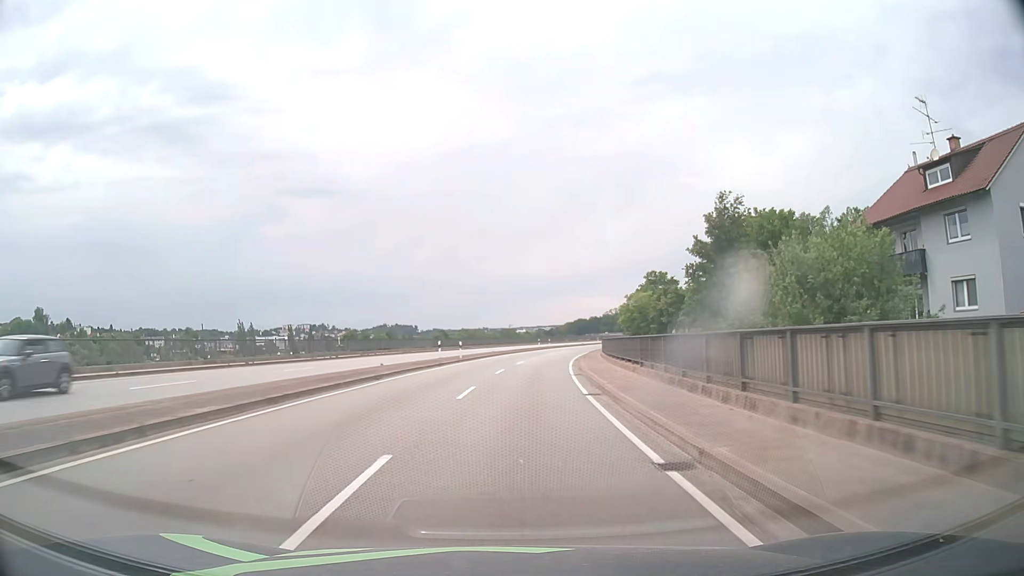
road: primary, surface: asphalt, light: Day
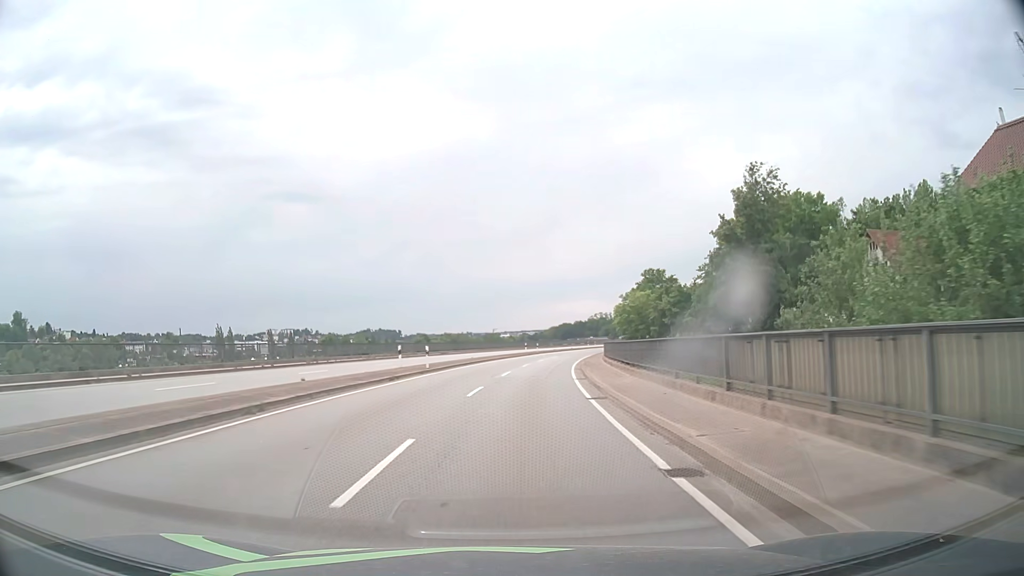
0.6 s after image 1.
(+0.2, +10.3) m; +2°
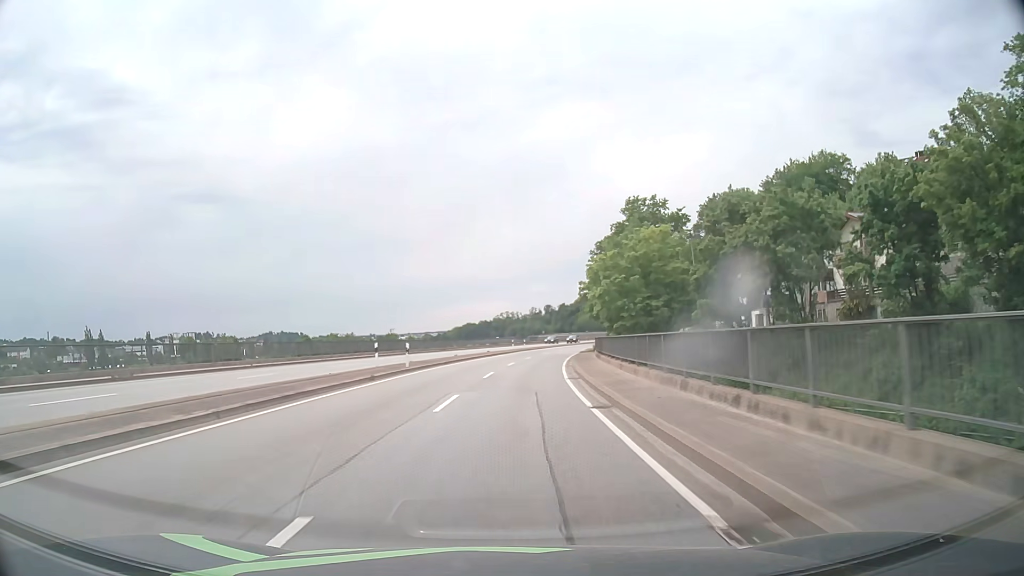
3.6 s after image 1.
(+3.4, +52.3) m; +8°
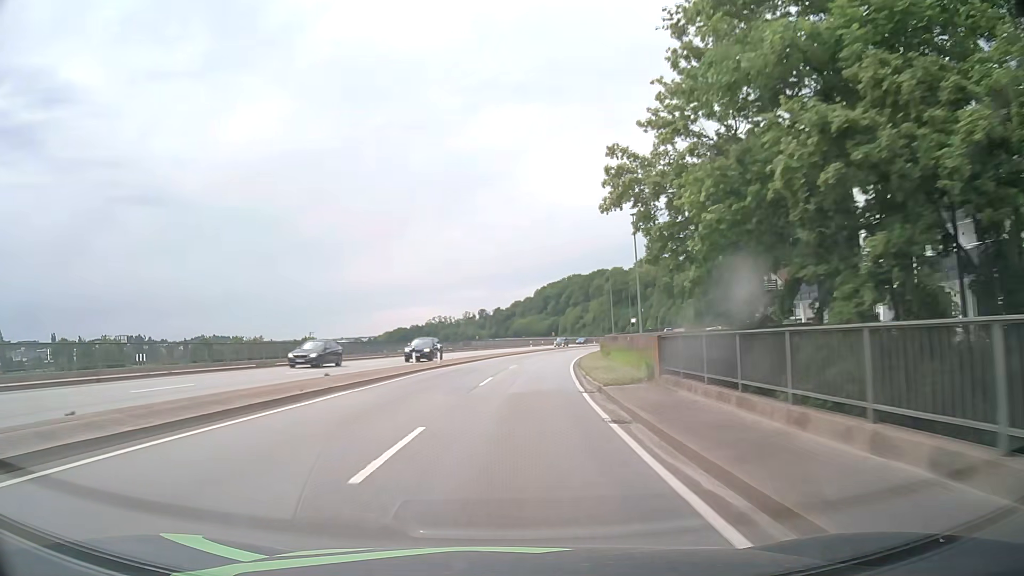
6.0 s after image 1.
(+1.8, +42.5) m; +5°
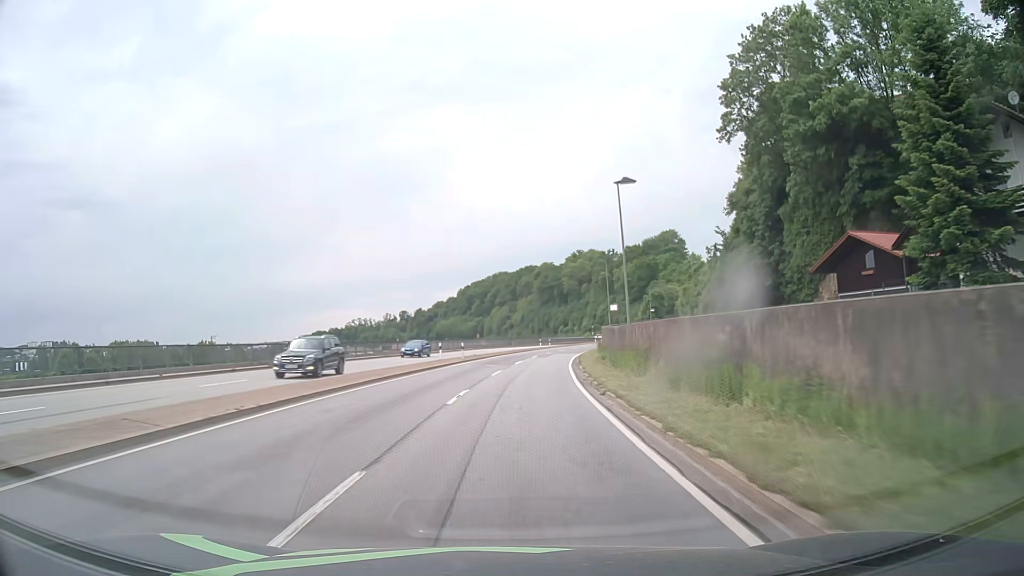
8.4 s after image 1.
(+2.5, +42.8) m; +7°
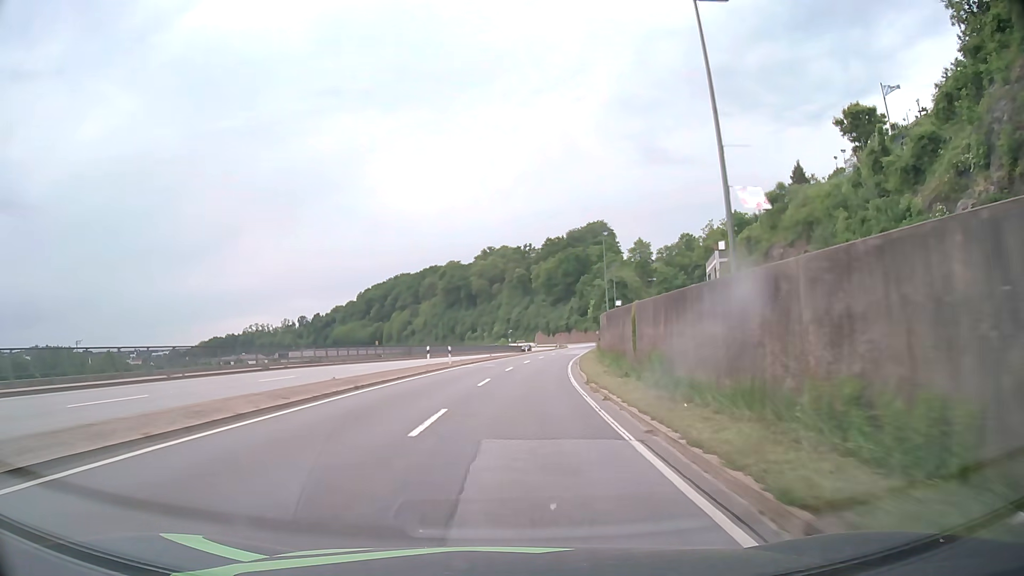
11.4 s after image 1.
(+3.3, +53.7) m; +8°
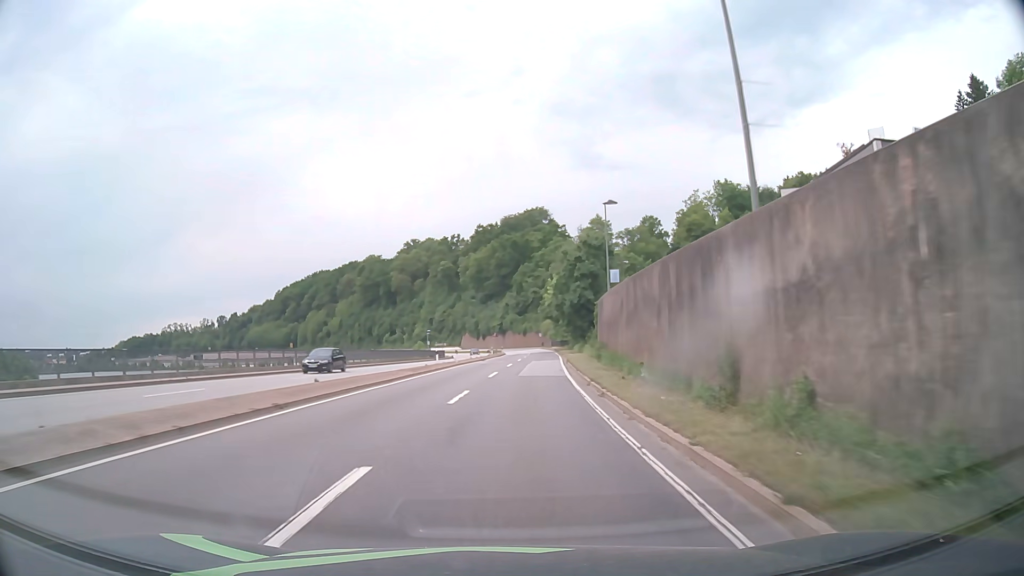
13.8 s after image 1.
(+2.1, +43.1) m; +6°
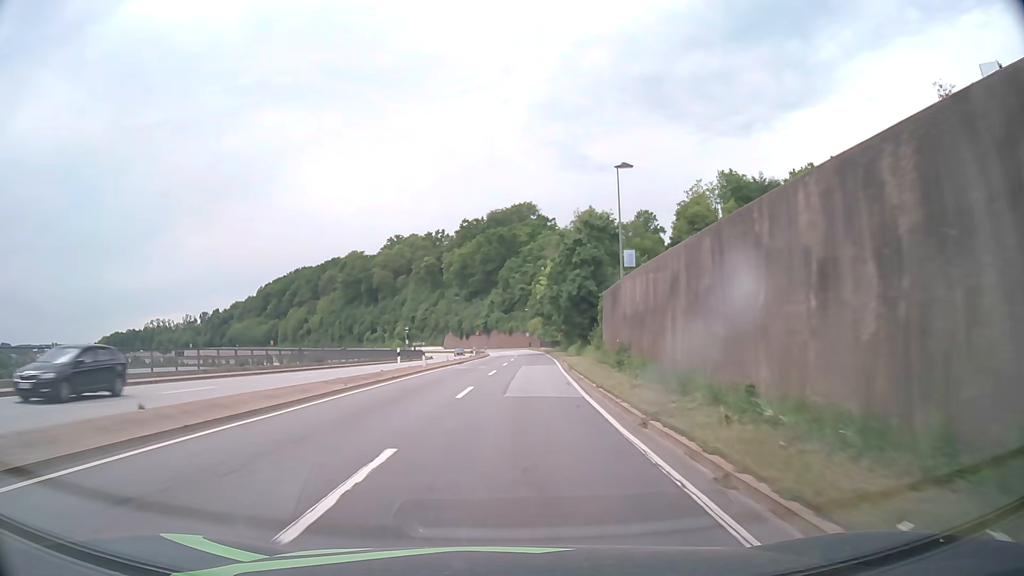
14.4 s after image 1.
(+0.1, +10.8) m; +1°
(0, +10) (0, +20) (+1, +30) (+1, +40) (+2, +50) (+2, +60) (+2, +70) (+2, +80) (+2, +90) (+2, +100) m
